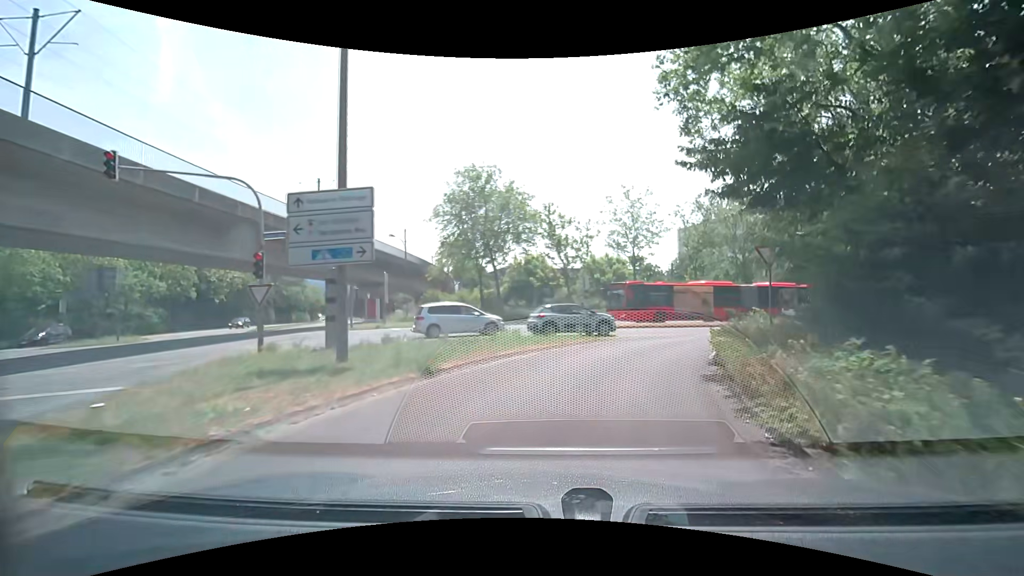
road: secondary_link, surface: asphalt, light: Day
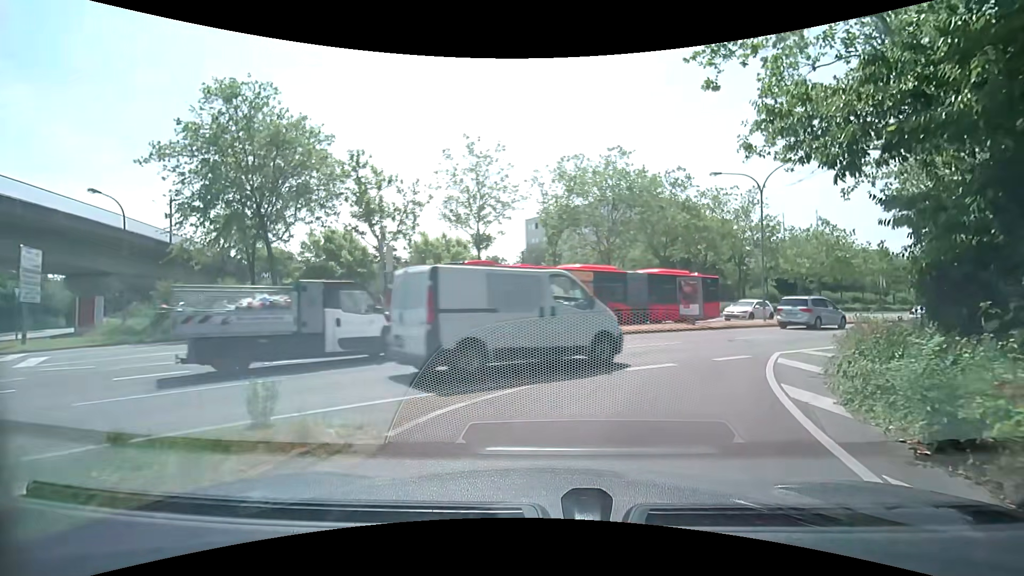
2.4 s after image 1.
(+1.9, +14.0) m; +17°
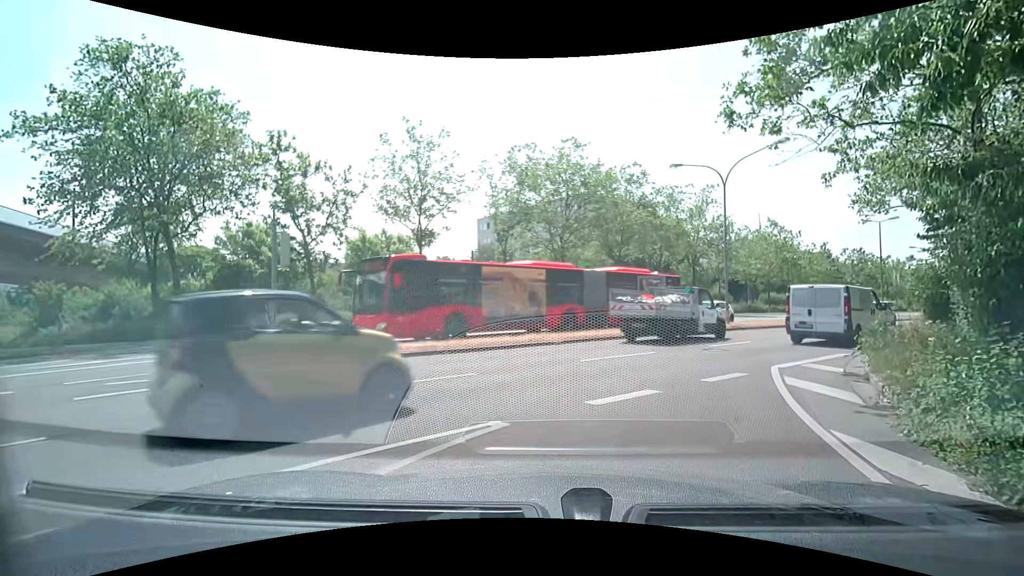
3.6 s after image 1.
(+0.1, +3.0) m; +6°
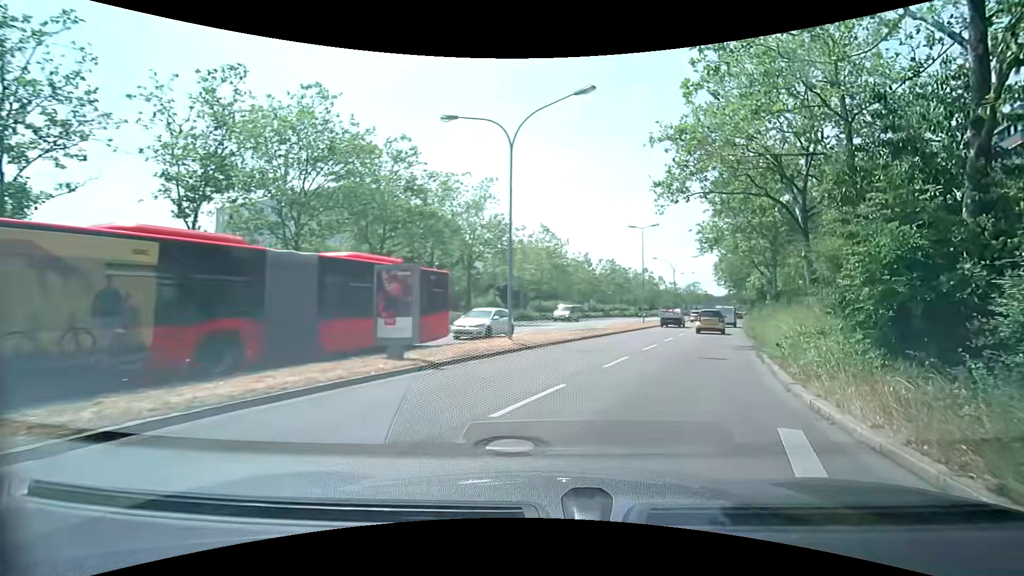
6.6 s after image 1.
(+2.2, +10.6) m; +24°
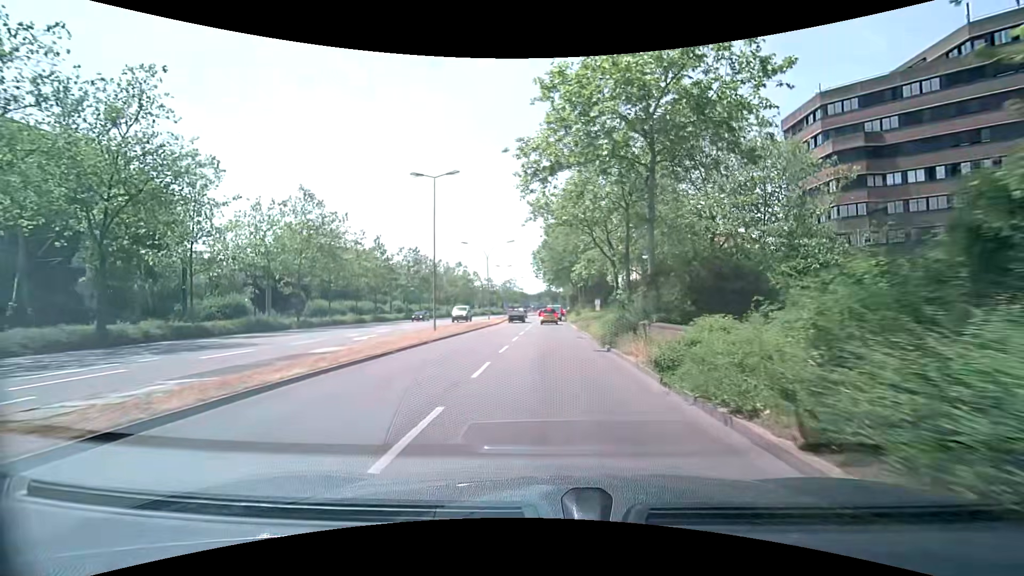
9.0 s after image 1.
(+4.8, +19.7) m; +20°
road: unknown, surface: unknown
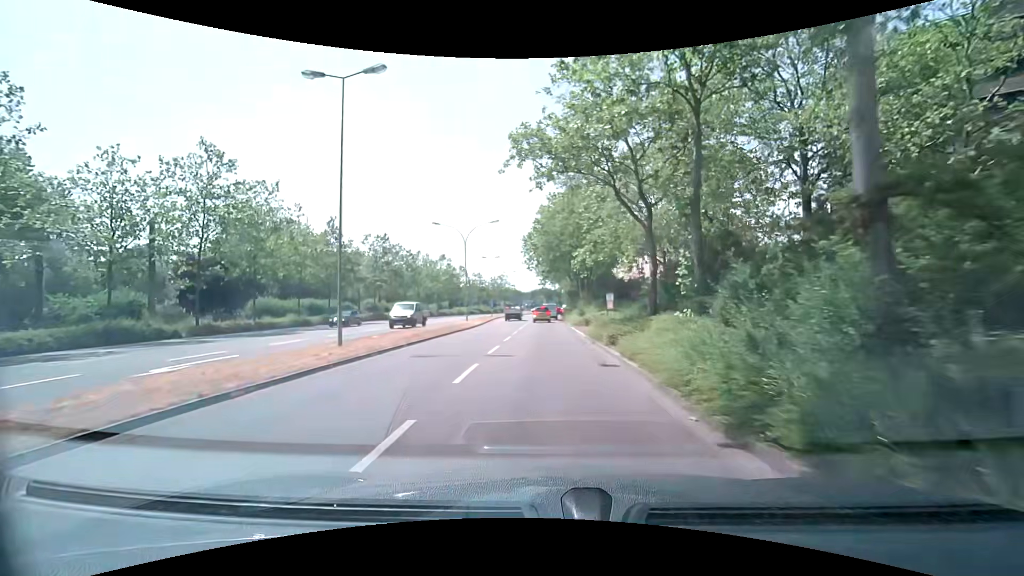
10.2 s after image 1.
(+0.3, +13.0) m; +2°
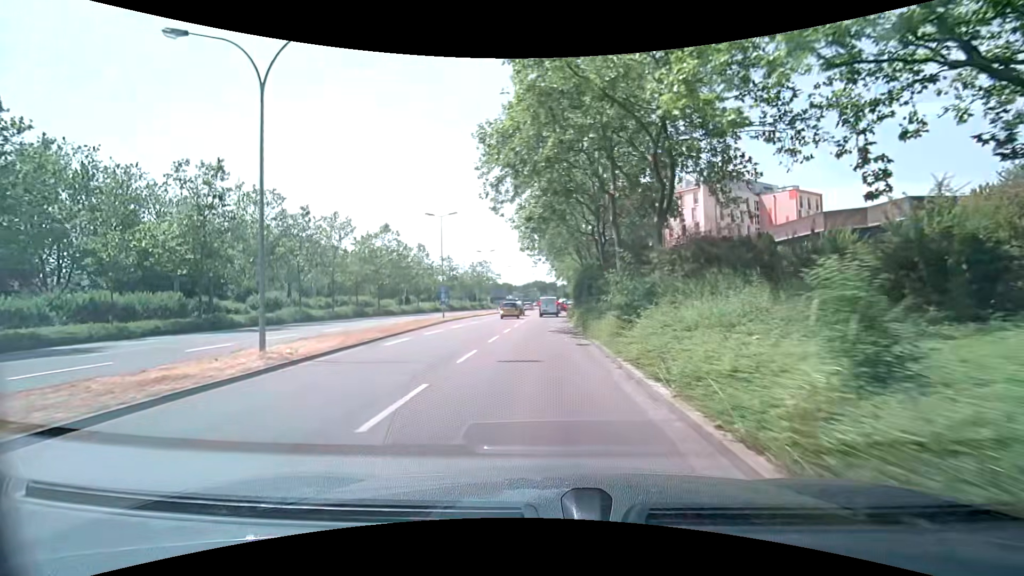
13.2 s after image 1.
(+0.3, +33.7) m; +1°
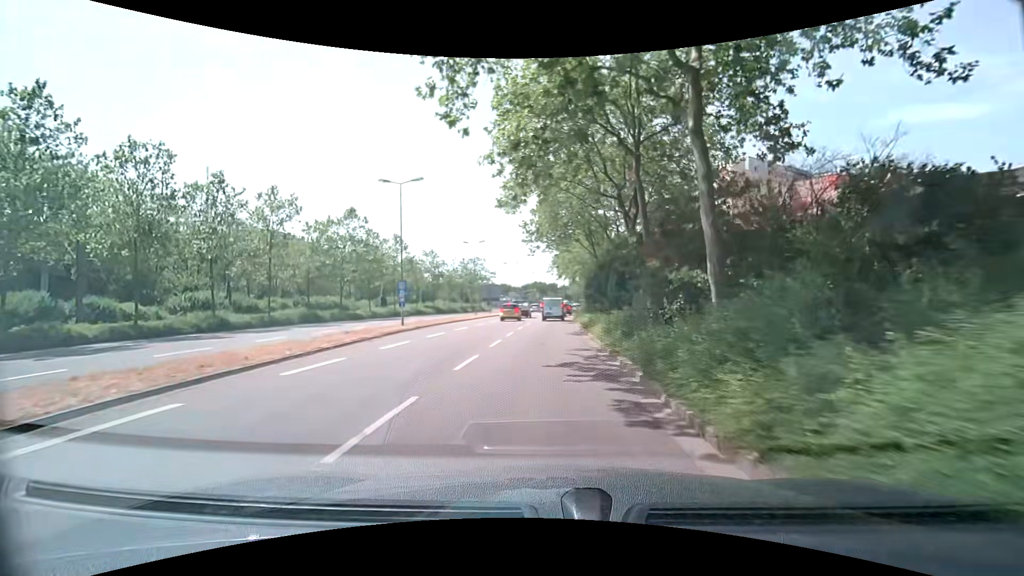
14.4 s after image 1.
(-0.2, +12.9) m; -1°
(0, +10) (0, +20) (0, +30) (+1, +40) (+1, +50) (+2, +60) (+3, +70) (+3, +80) (+4, +90) (+5, +100) m
